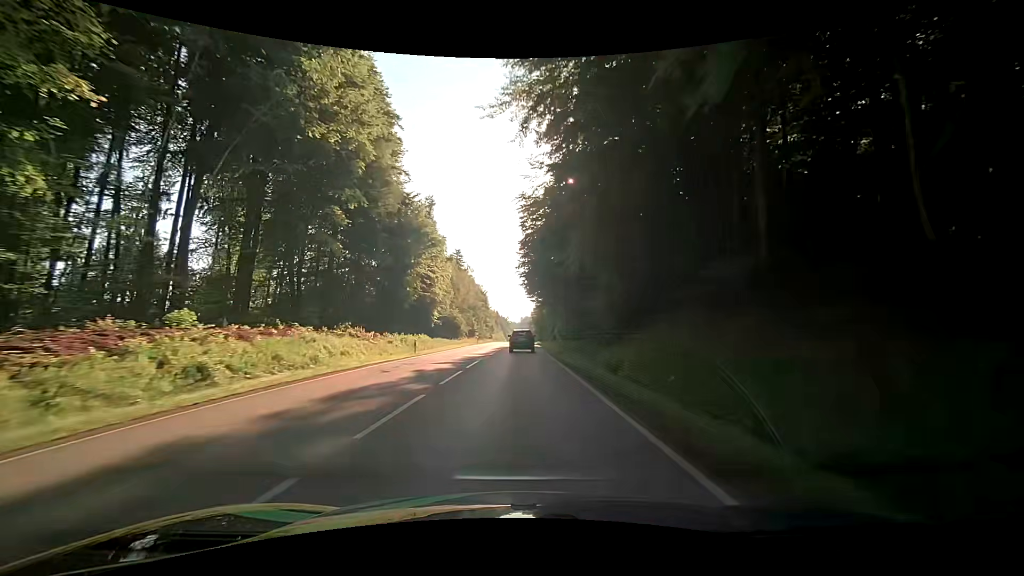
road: secondary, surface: asphalt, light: Day
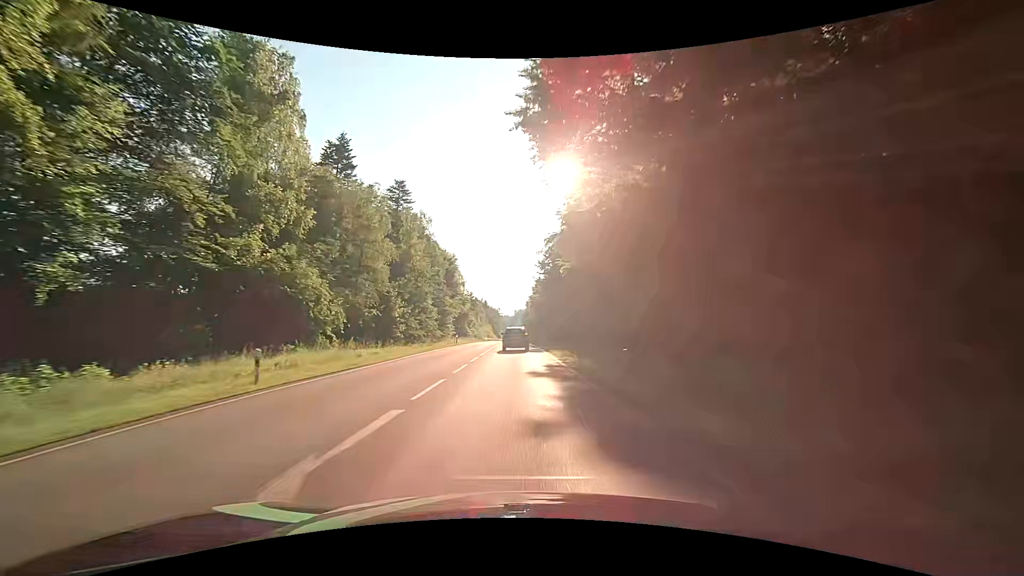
(+1.1, +62.9) m; 0°
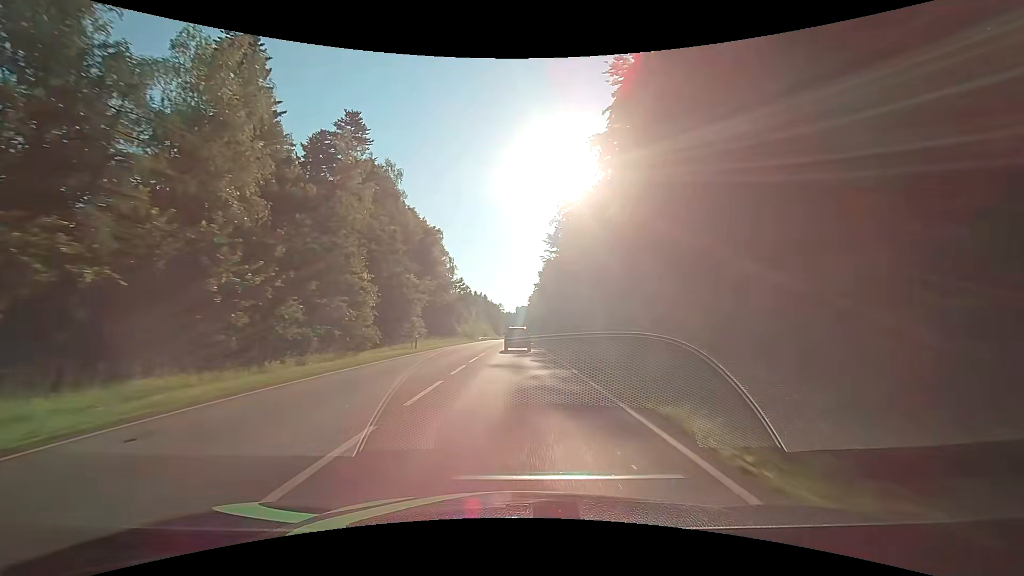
(+0.2, +25.3) m; +1°
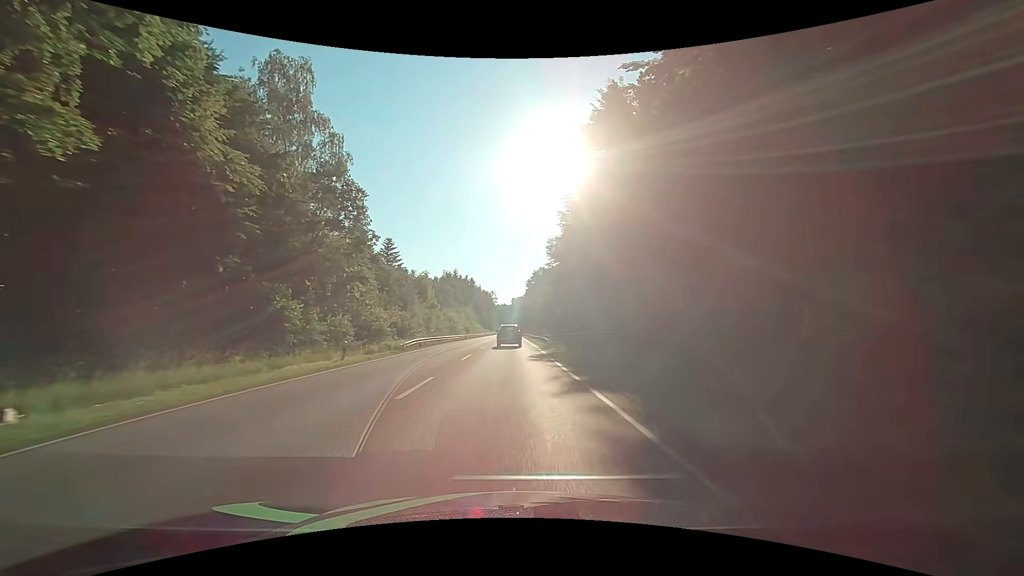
(+0.2, +59.5) m; +1°
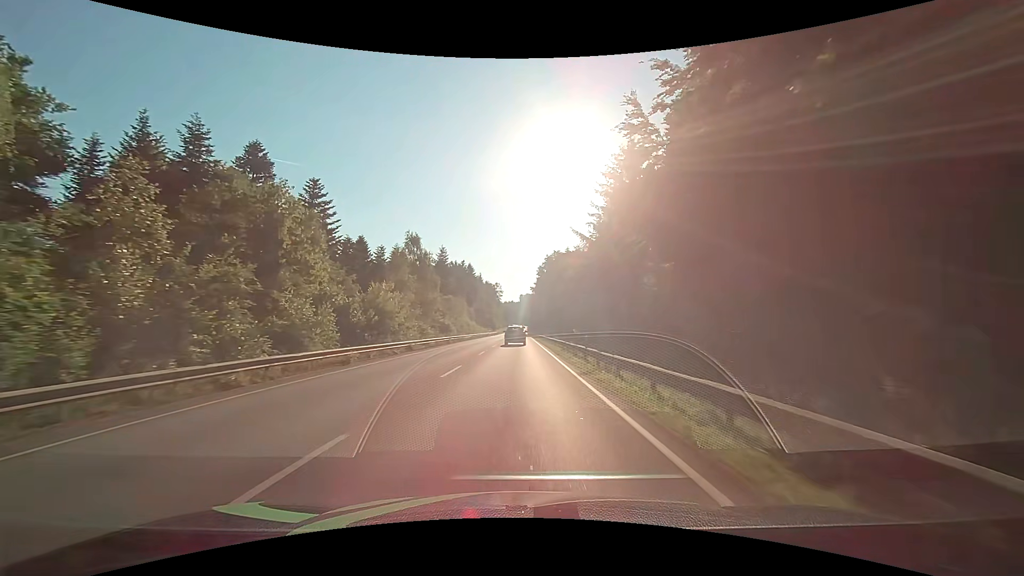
(-0.5, +43.4) m; -1°
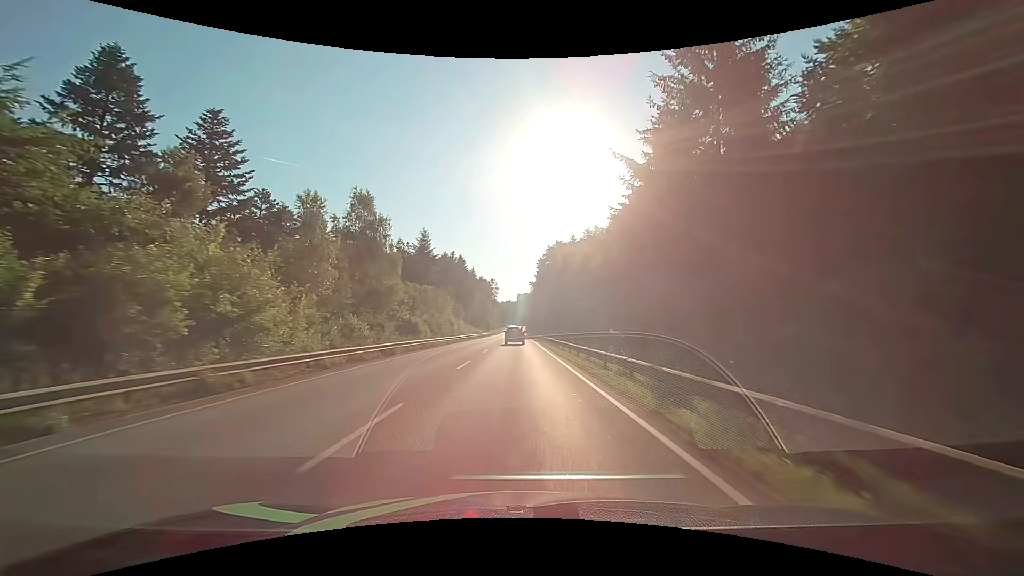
(-0.1, +21.5) m; 0°
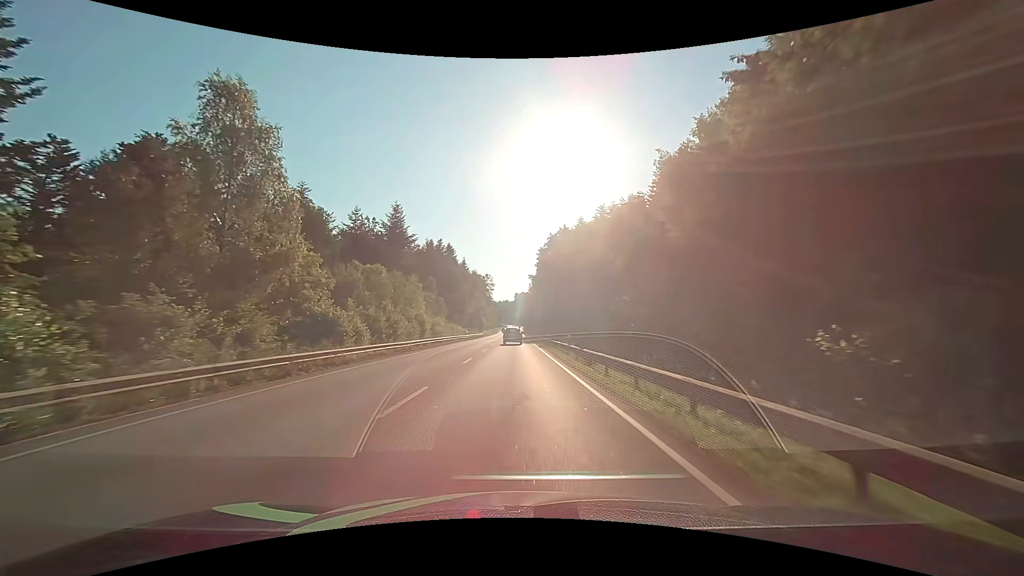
(+0.1, +21.4) m; 0°
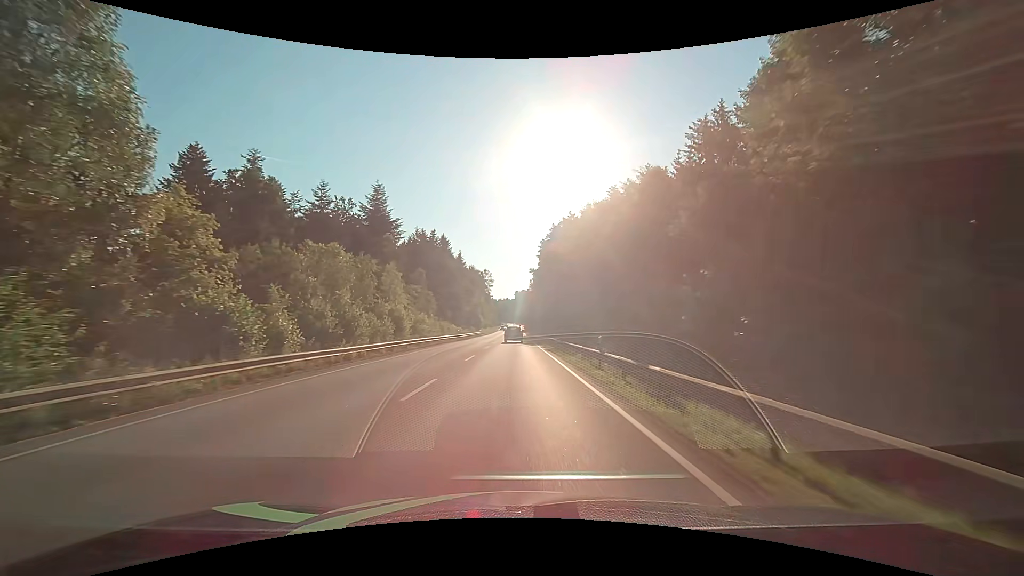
(0.0, +10.7) m; 0°
(0, +10) (0, +20) (0, +30) (0, +40) (0, +50) (0, +60) (0, +70) (0, +80) (0, +90) (0, +100) m
